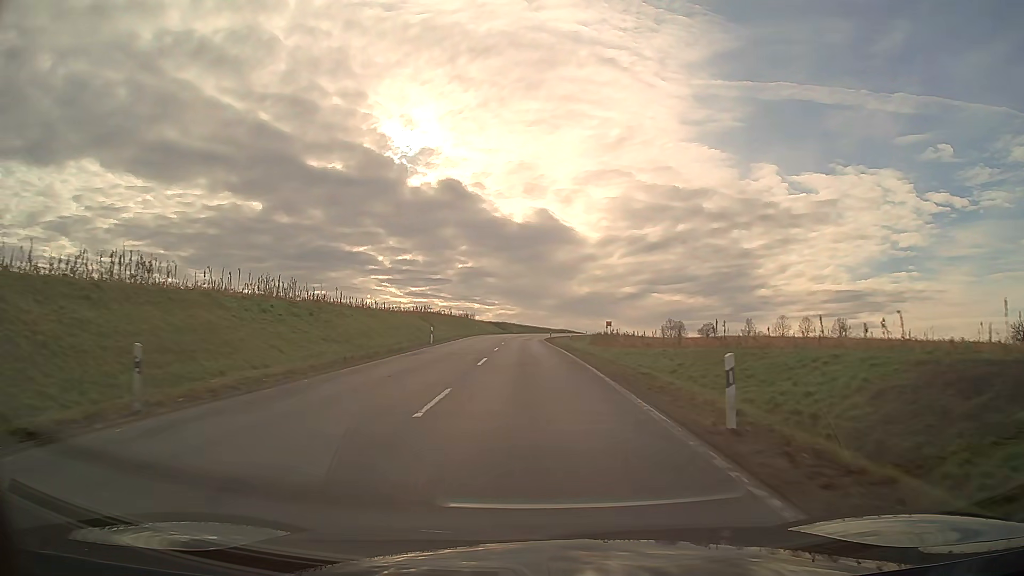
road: secondary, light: Day
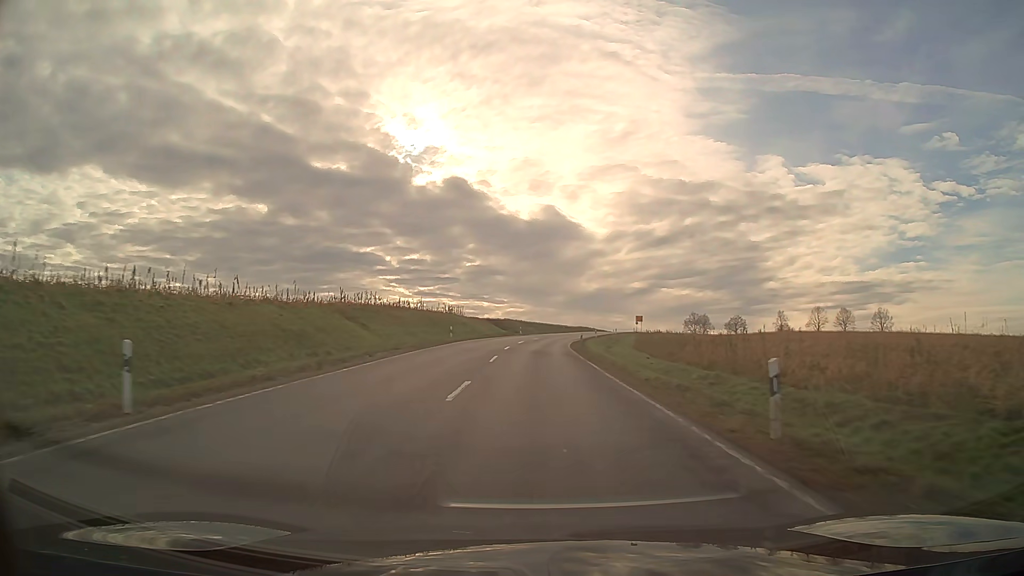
(-0.2, +36.0) m; 0°
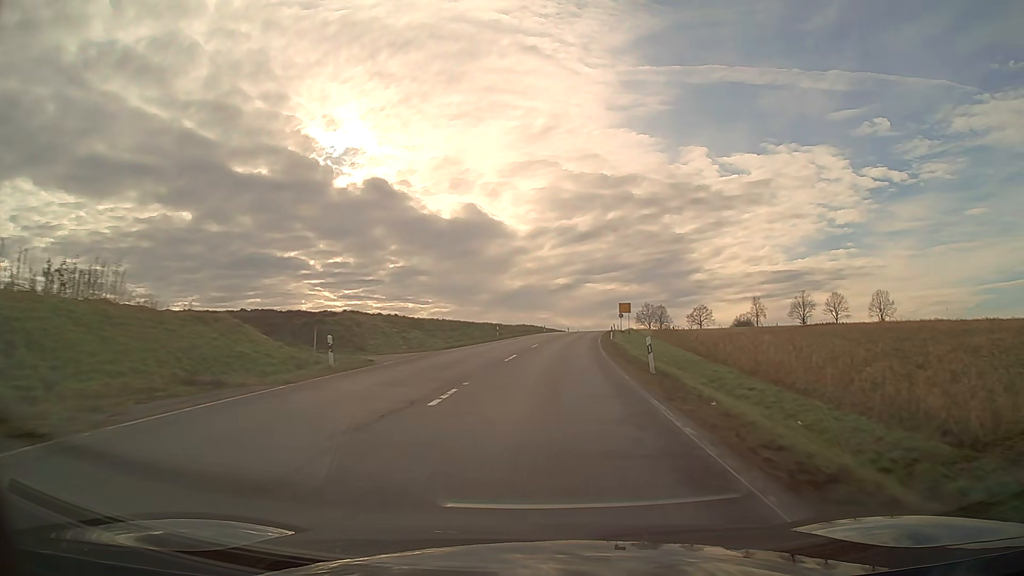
(+2.6, +62.7) m; +7°
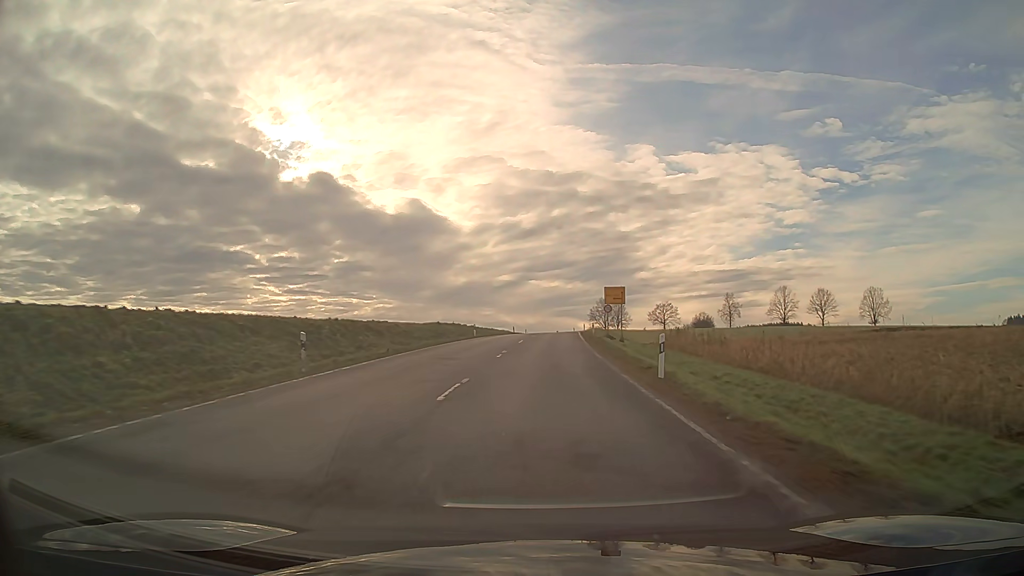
(+1.5, +36.8) m; +4°
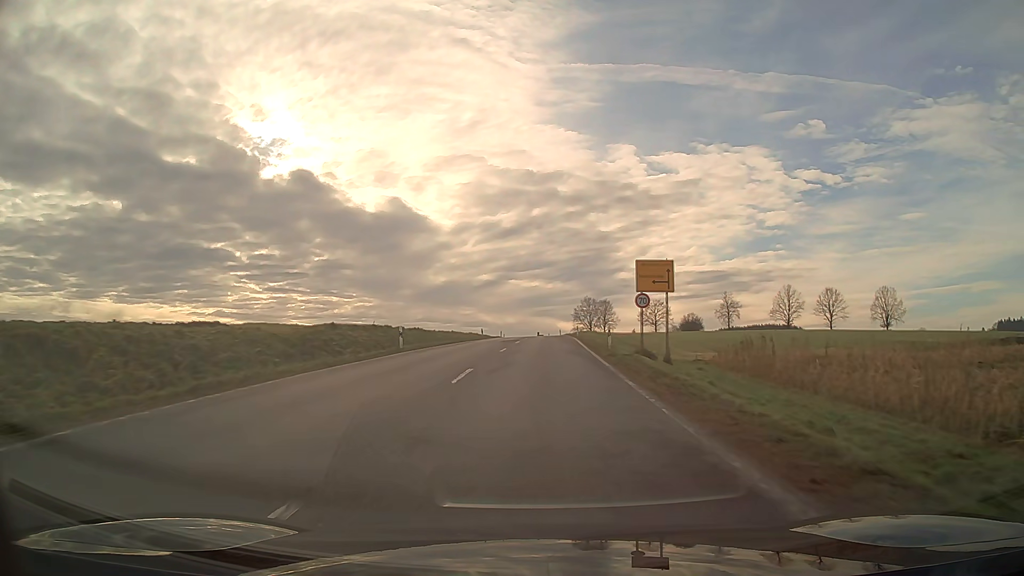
(+0.4, +22.6) m; +2°
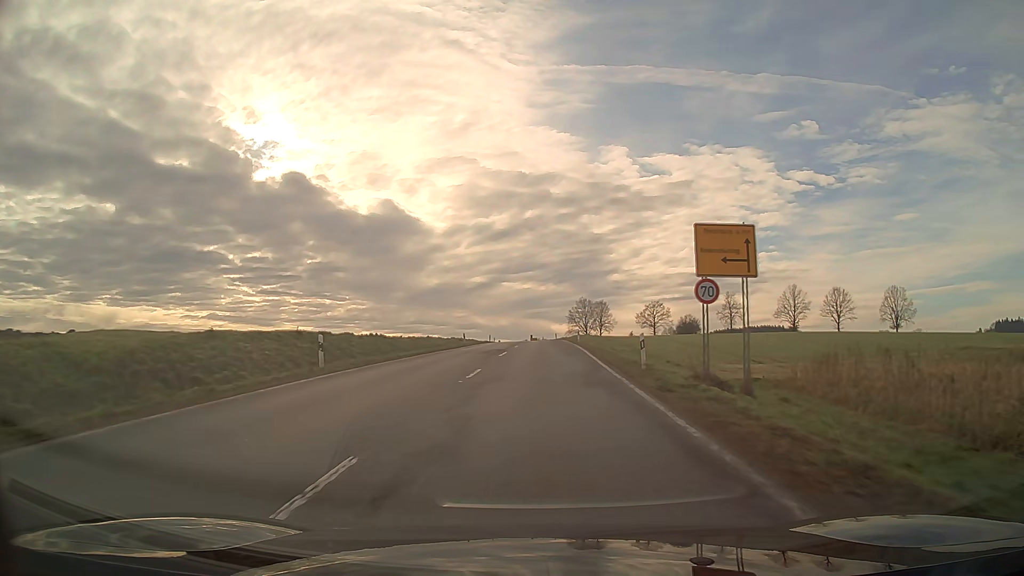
(0.0, +10.7) m; 0°
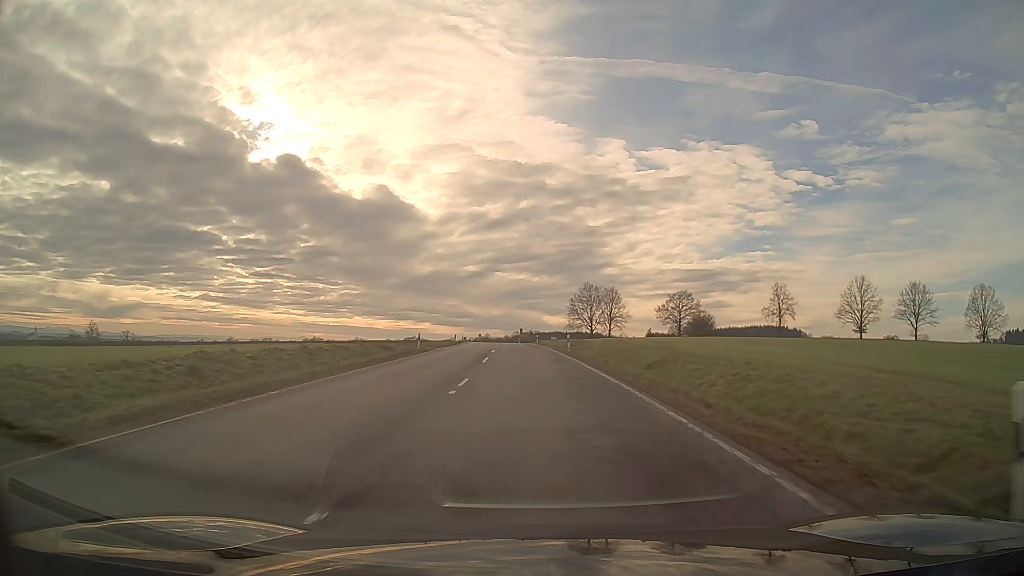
(+0.4, +51.0) m; 0°
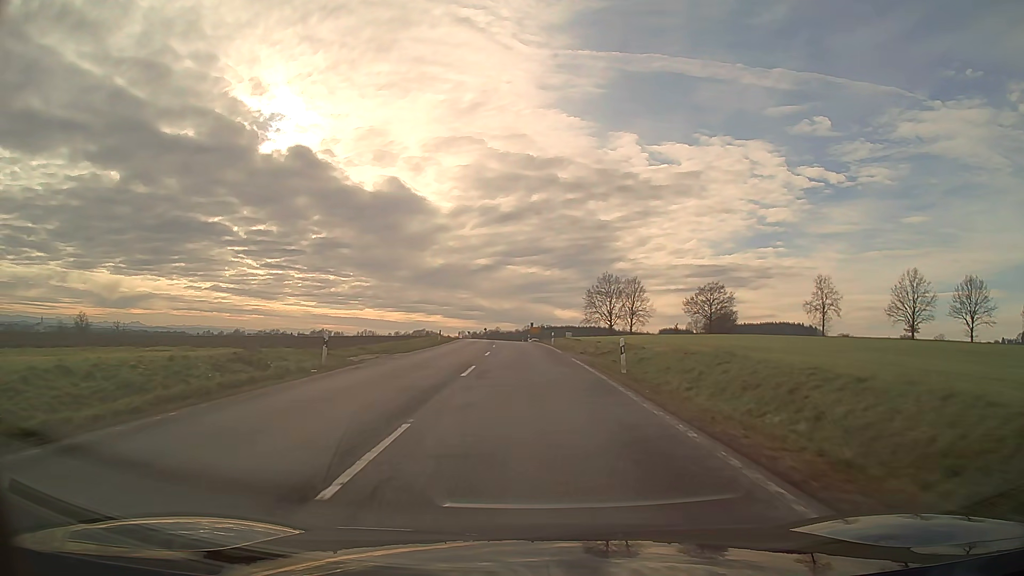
(-0.2, +20.4) m; -1°
(0, +10) (0, +20) (0, +30) (-1, +40) (-1, +50) (-1, +60) (-2, +70) (-2, +80) (-3, +90) (-3, +100) m
